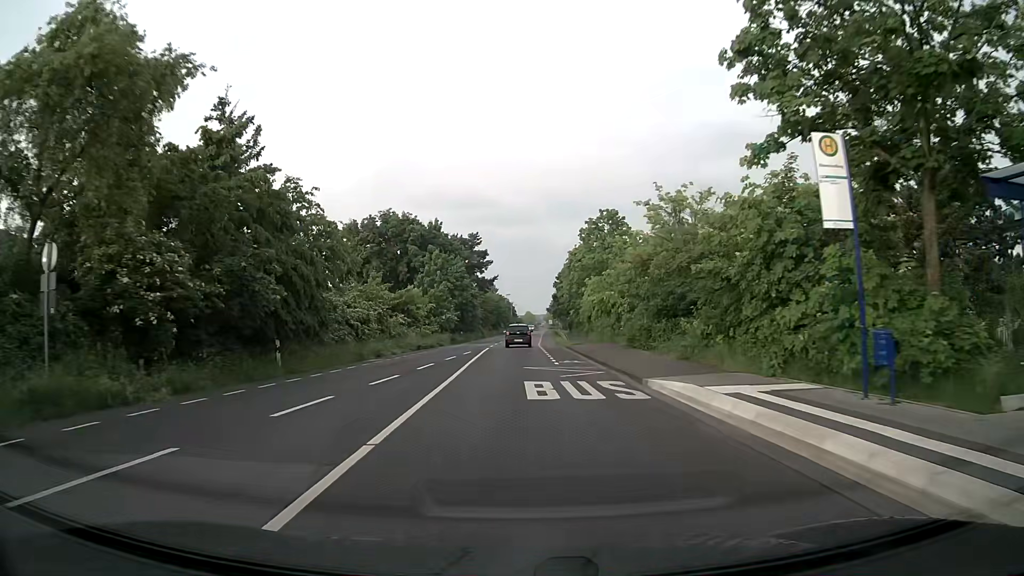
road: secondary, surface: asphalt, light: Day
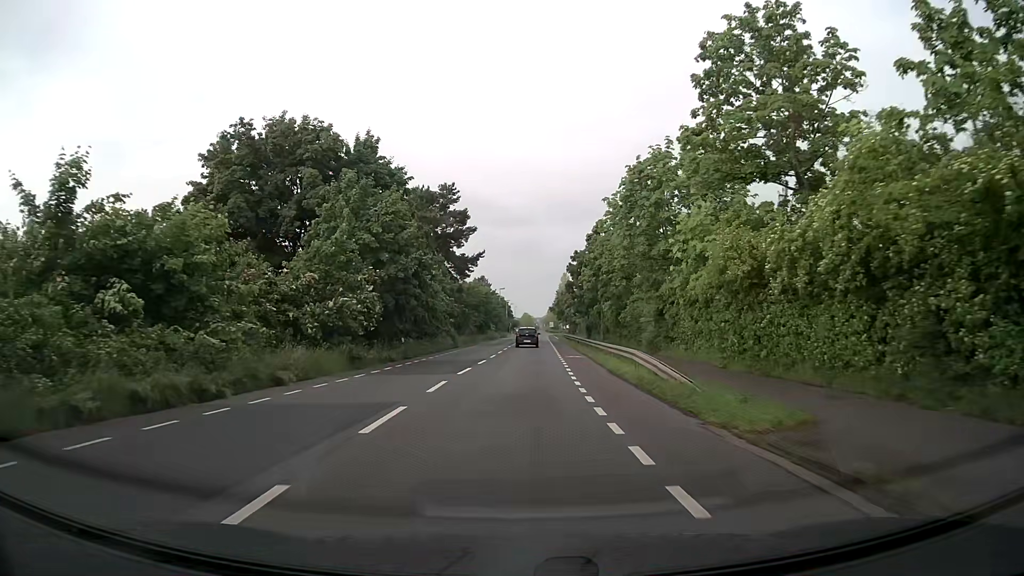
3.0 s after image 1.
(-0.1, +37.5) m; 0°
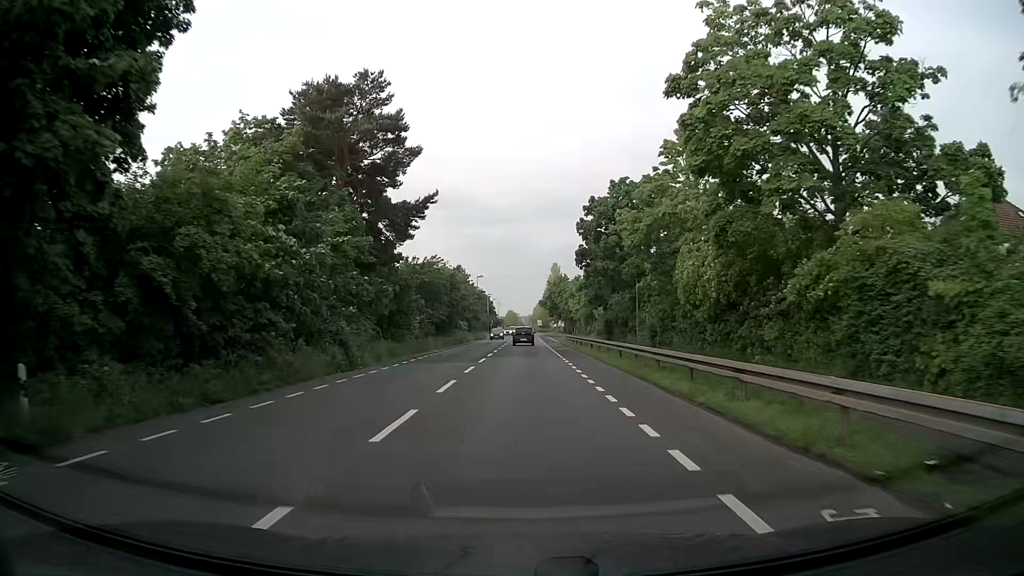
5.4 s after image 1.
(+0.4, +31.0) m; +1°
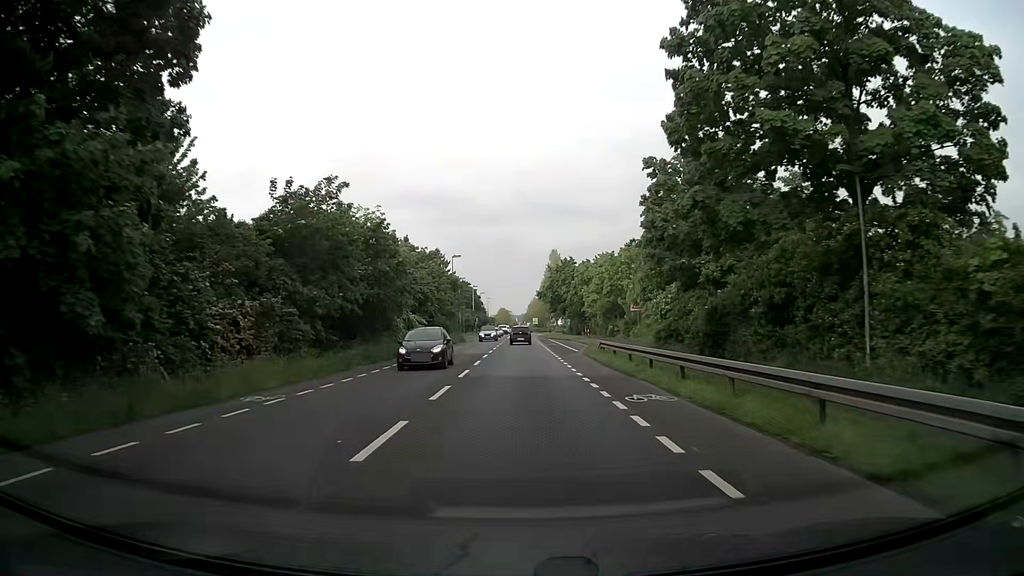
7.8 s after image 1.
(+0.5, +31.4) m; +1°
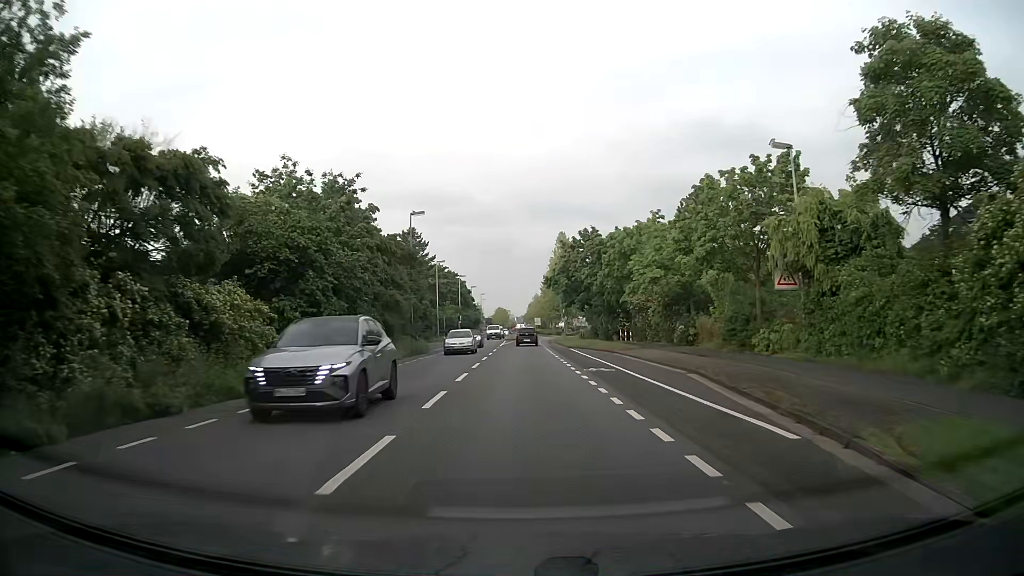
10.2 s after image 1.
(0.0, +31.7) m; 0°
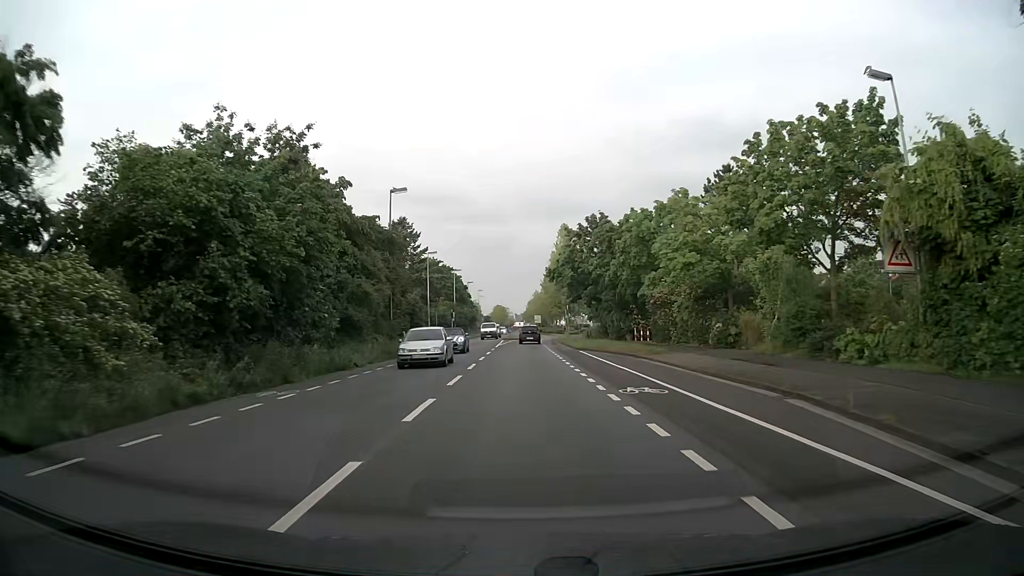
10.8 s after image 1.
(0.0, +7.9) m; 0°
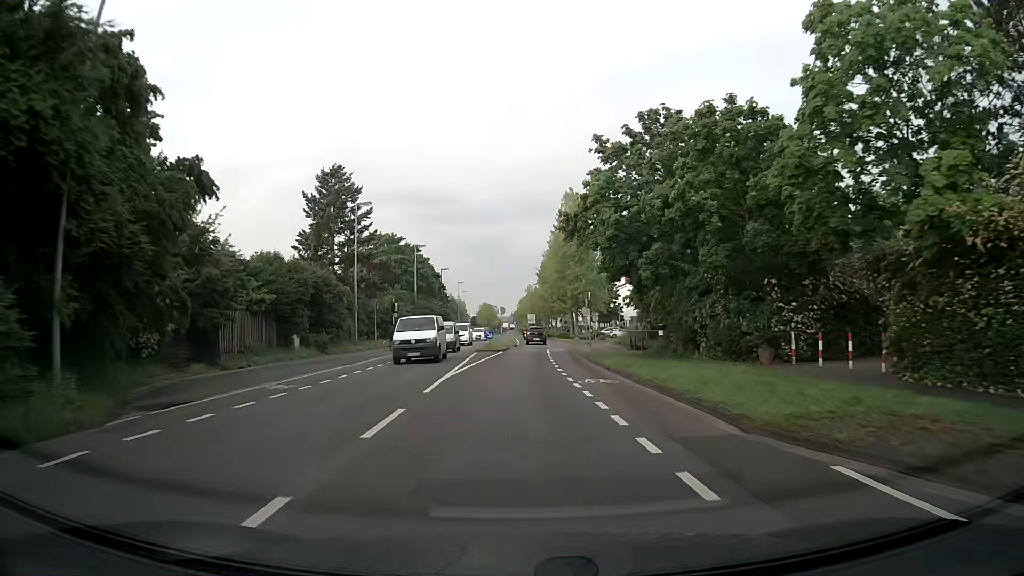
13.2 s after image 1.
(+0.1, +31.6) m; +1°
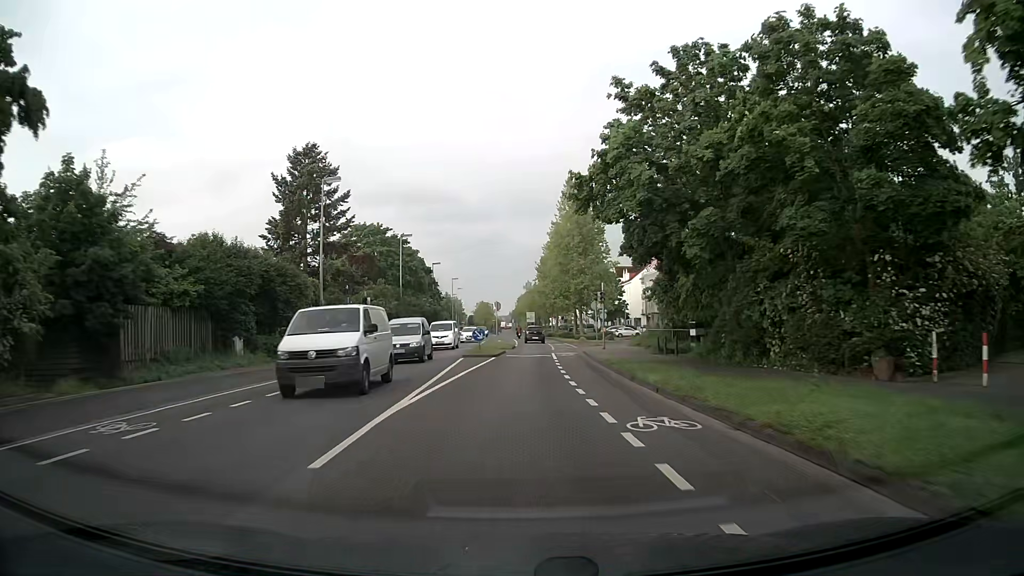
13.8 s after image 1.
(0.0, +7.9) m; 0°
(0, +10) (0, +20) (0, +30) (+1, +40) (+1, +50) (+1, +60) (+1, +70) (0, +80) (0, +90) (-1, +100) m
